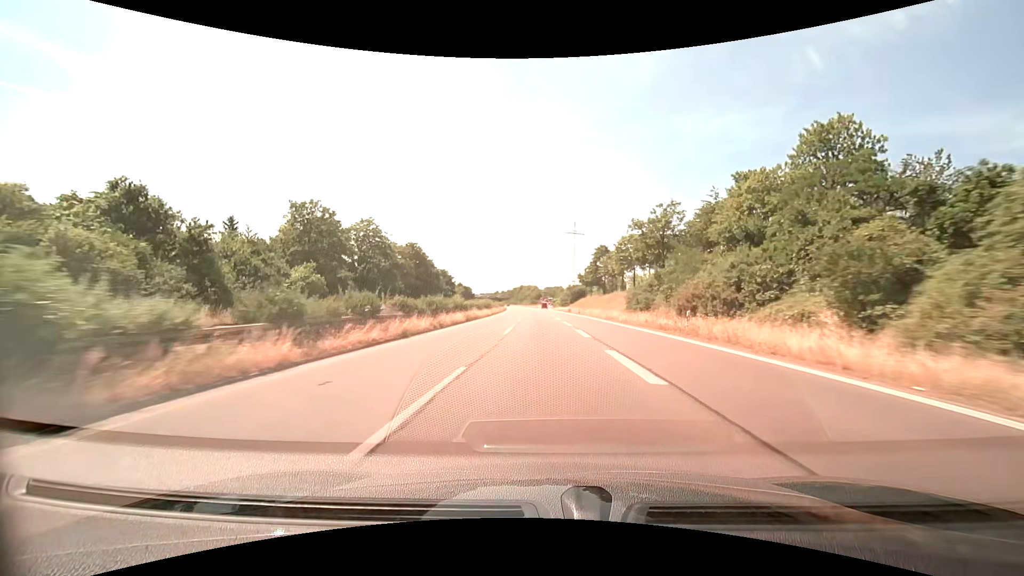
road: trunk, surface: asphalt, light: Day
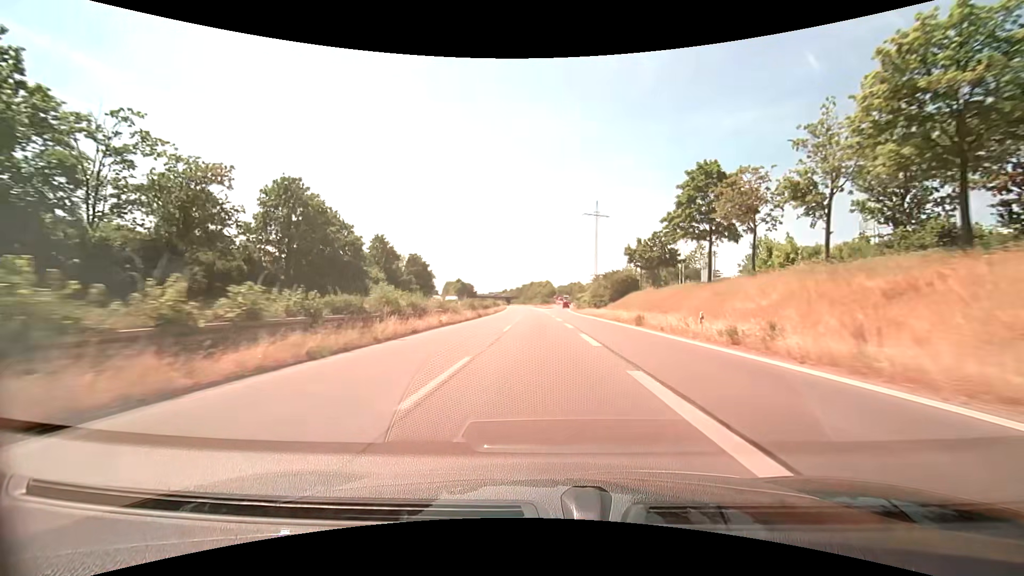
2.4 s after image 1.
(-0.6, +52.8) m; -2°
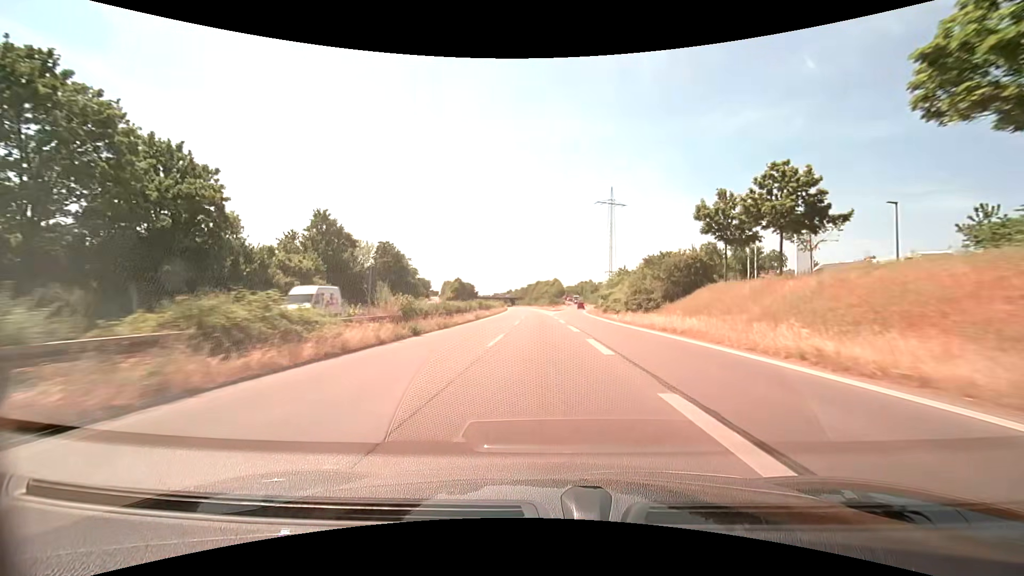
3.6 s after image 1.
(-0.2, +26.5) m; -1°
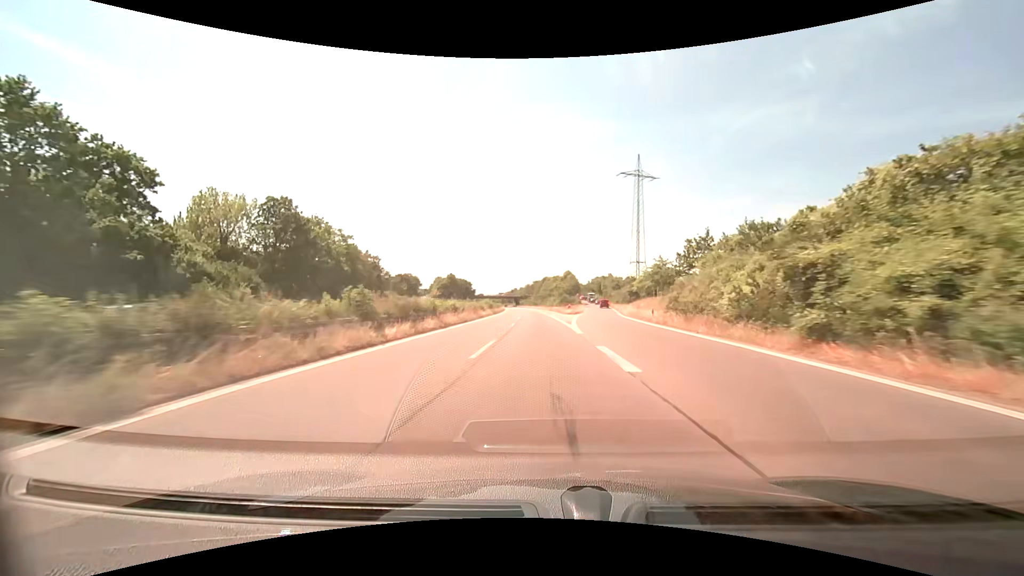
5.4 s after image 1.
(-0.2, +40.0) m; -1°
